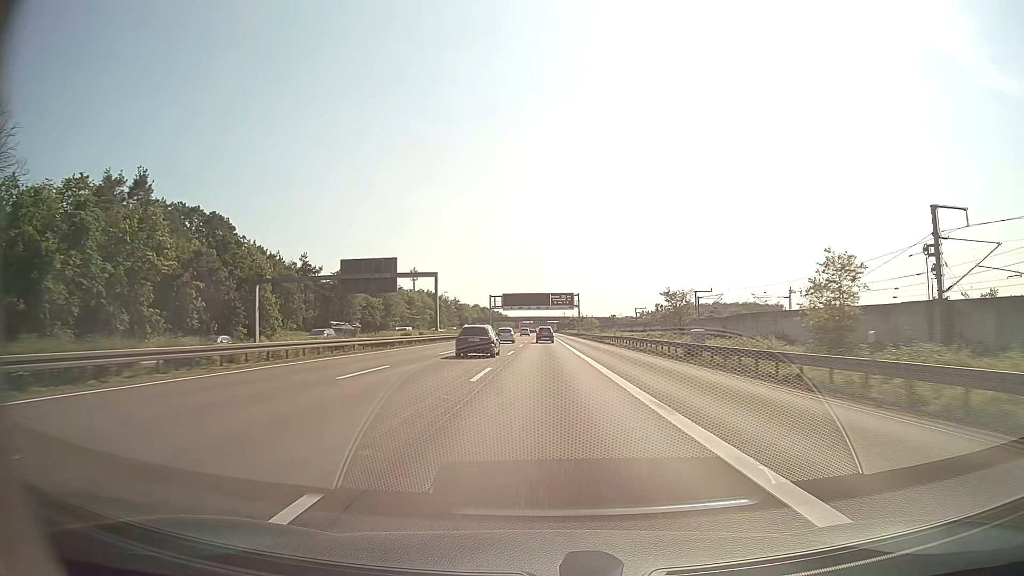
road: motorway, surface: asphalt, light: Day
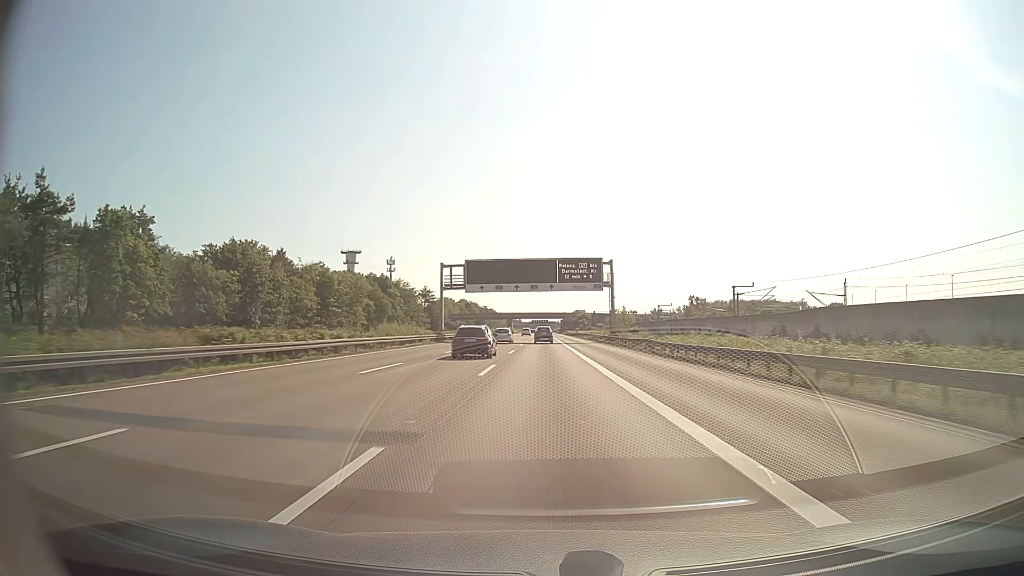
(-0.1, +69.7) m; 0°
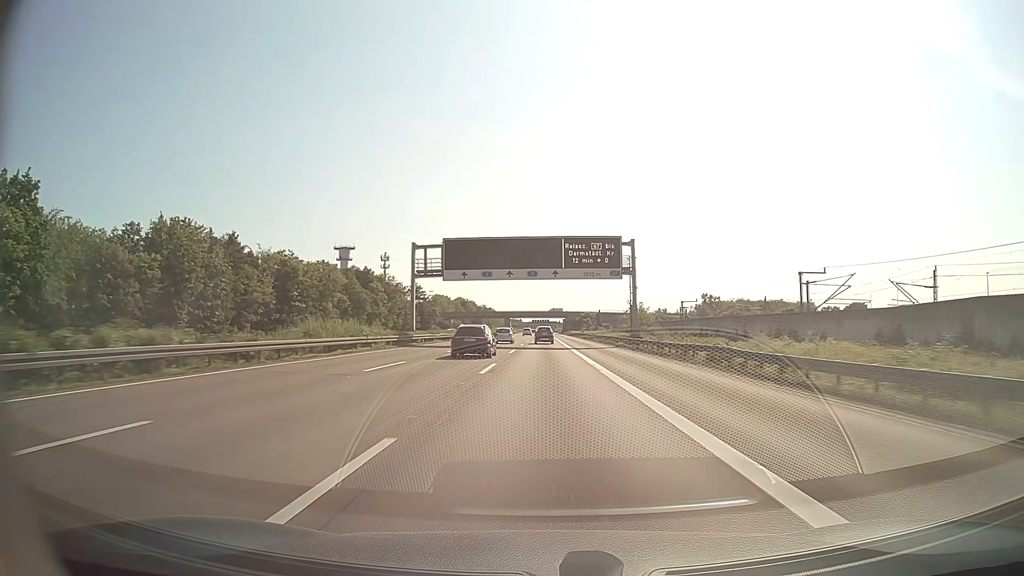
(0.0, +17.4) m; 0°
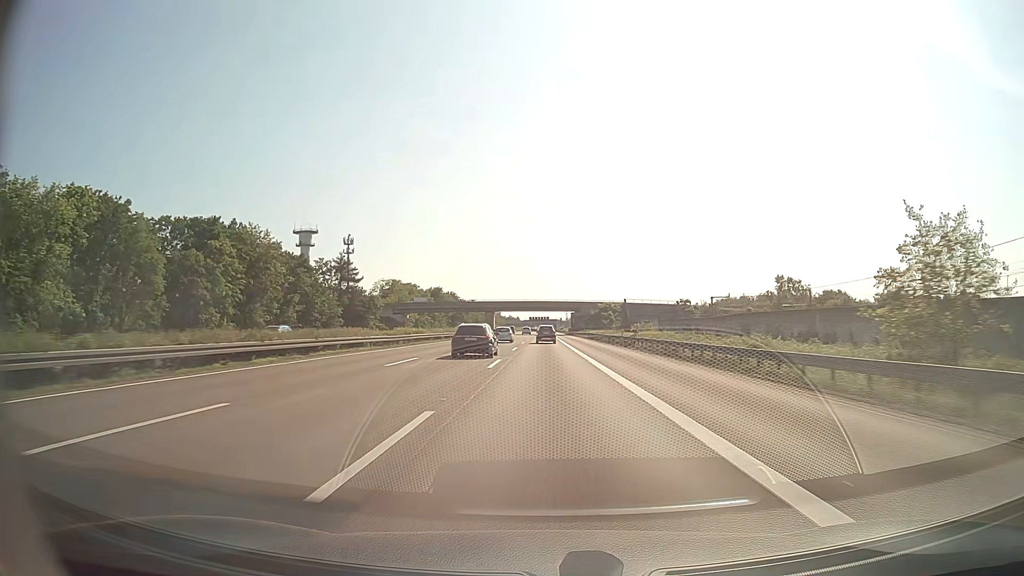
(-0.1, +69.7) m; 0°
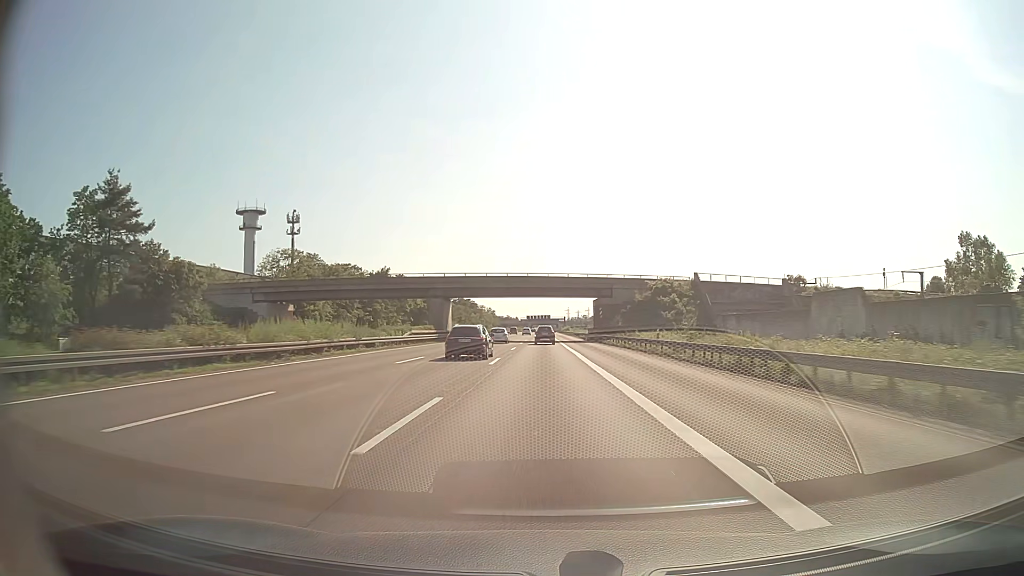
(+0.2, +69.7) m; 0°
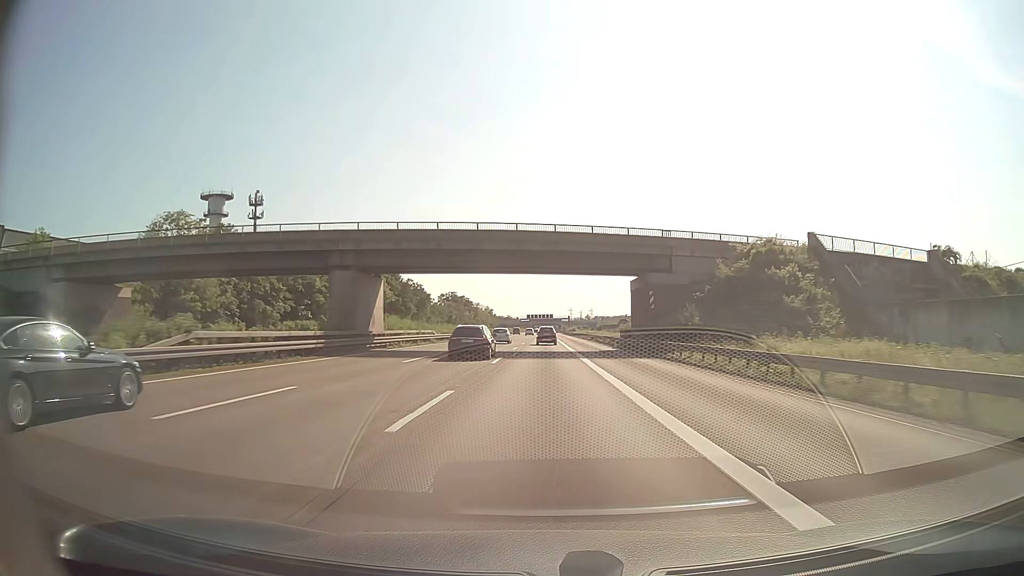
(0.0, +34.8) m; 0°
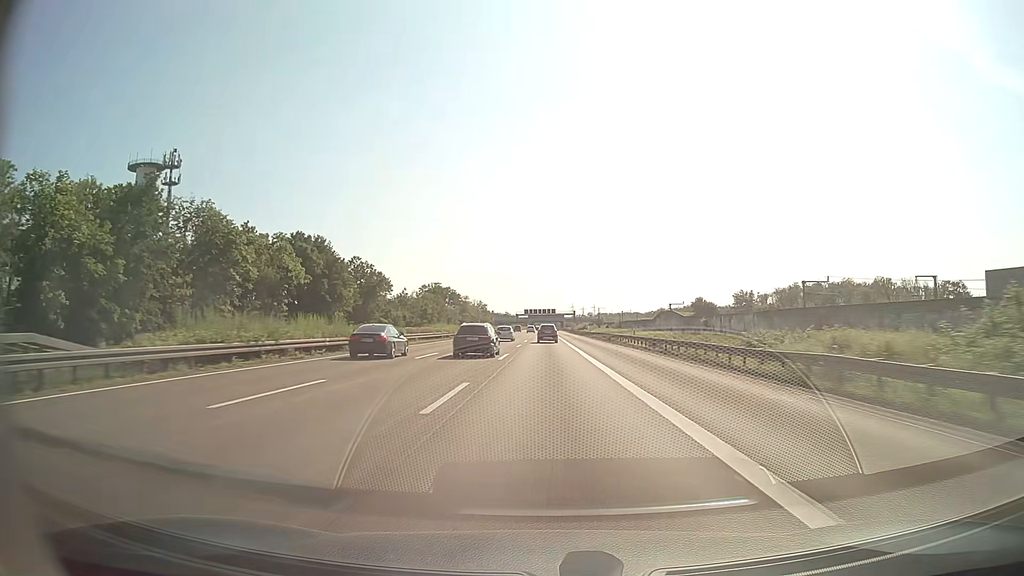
(-0.1, +52.3) m; 0°
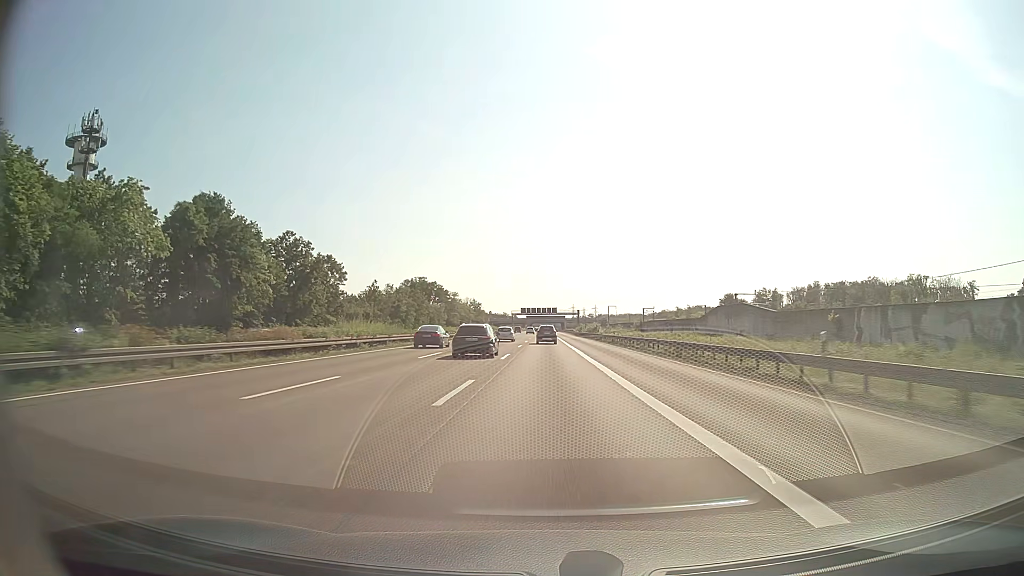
(+0.2, +34.9) m; 0°
(0, +10) (0, +20) (0, +30) (0, +40) (0, +50) (0, +60) (0, +70) (0, +80) (0, +90) (0, +100) m
